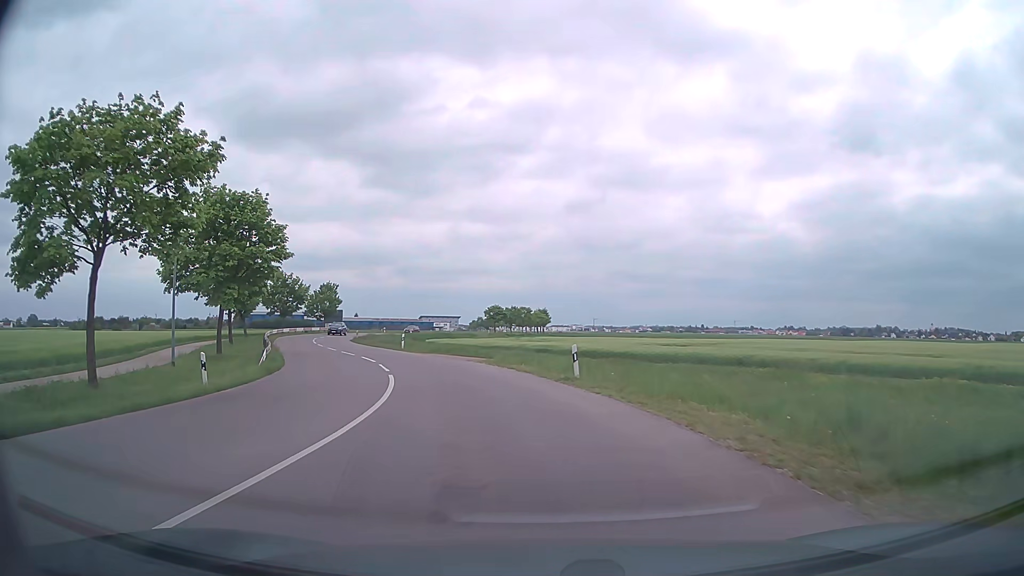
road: tertiary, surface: asphalt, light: Day
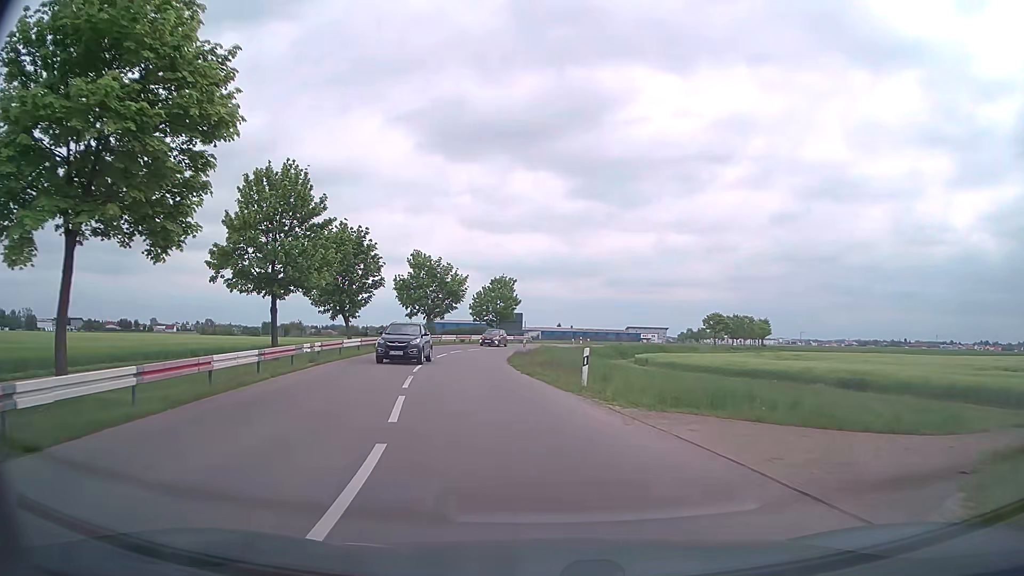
(-4.1, +26.0) m; -17°
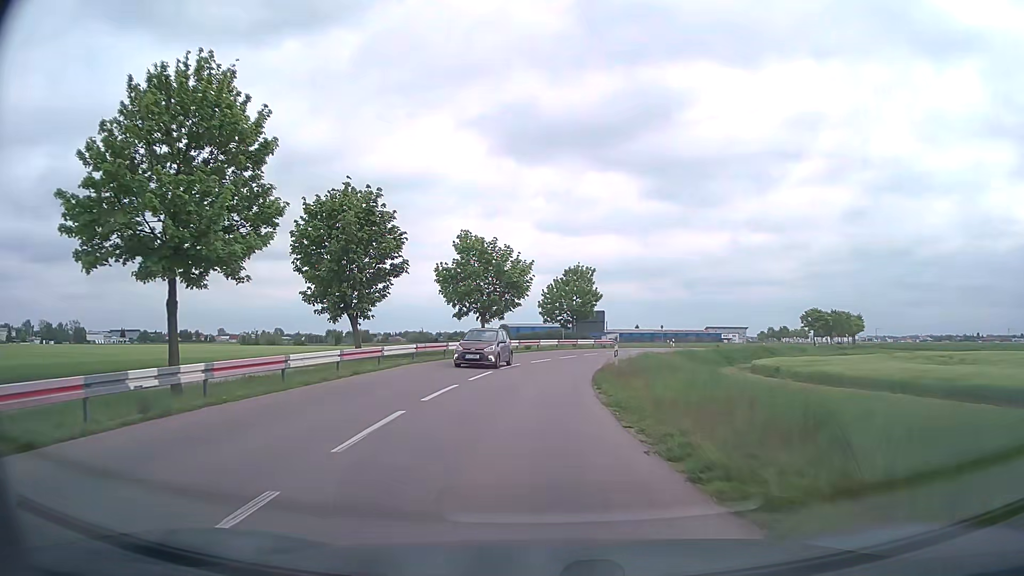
(-0.8, +14.8) m; -7°
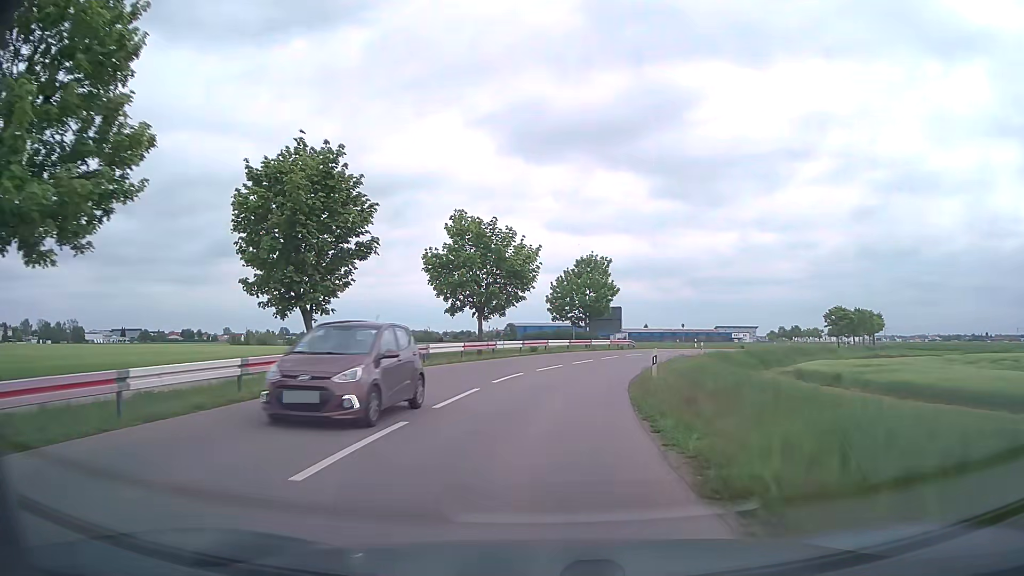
(-0.1, +7.6) m; -1°
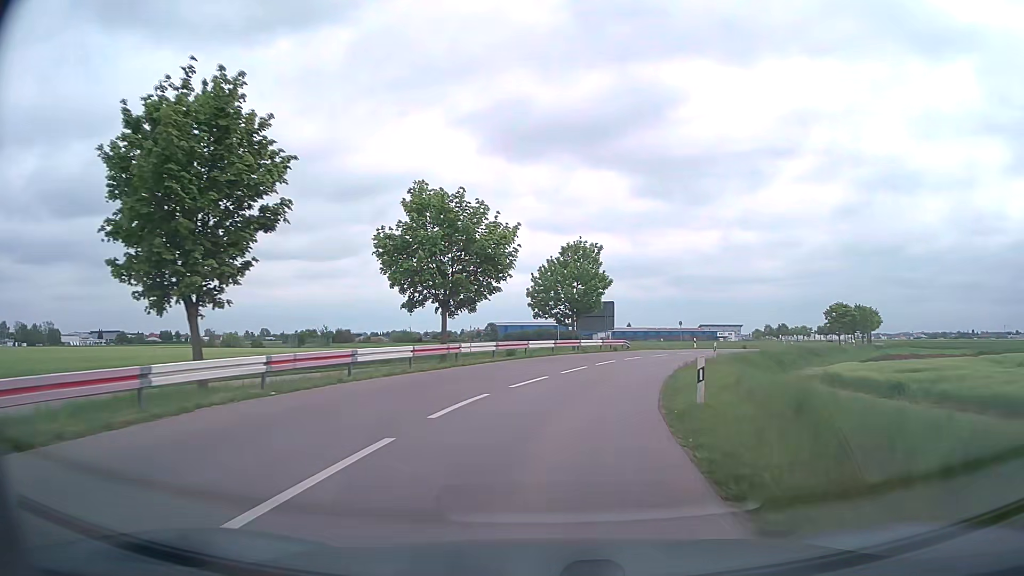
(0.0, +7.6) m; +1°
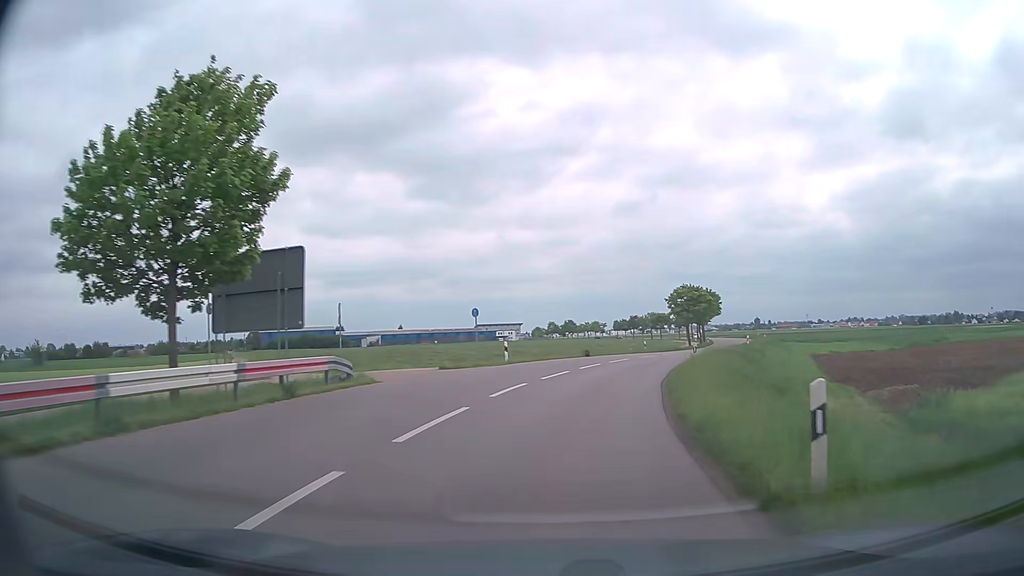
(+4.7, +30.8) m; +19°
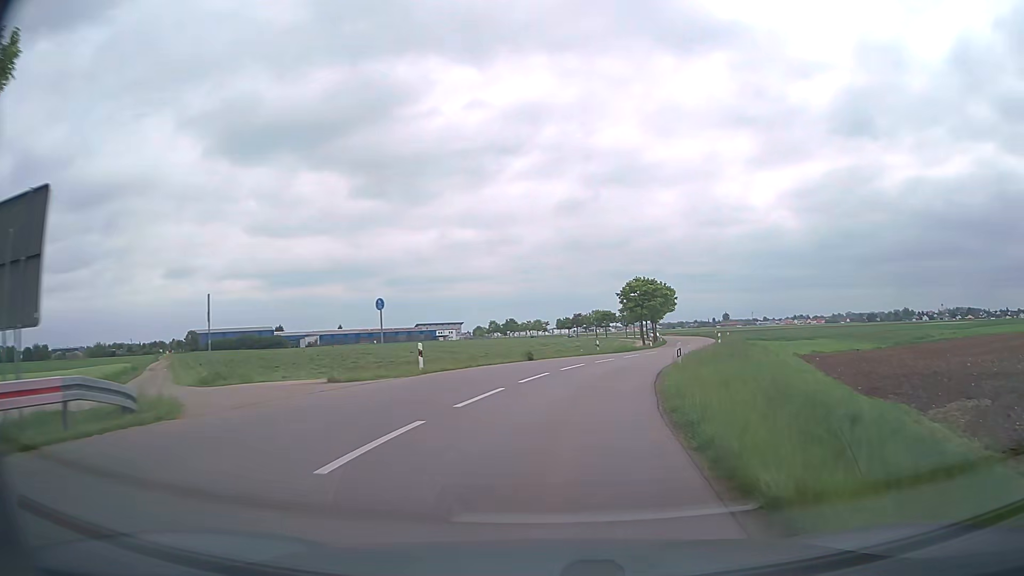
(+0.4, +8.1) m; +5°
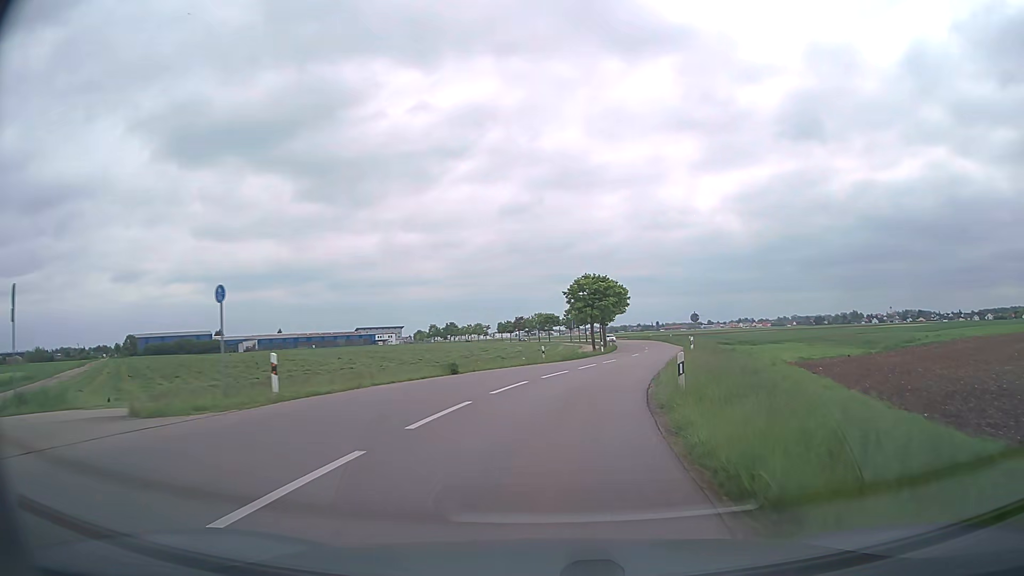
(+0.3, +8.3) m; +5°
(0, +10) (+2, +20) (+4, +30) (+6, +39) (+8, +49) (+11, +59) (+12, +69) (+14, +79) (+15, +89) (+16, +99) m
